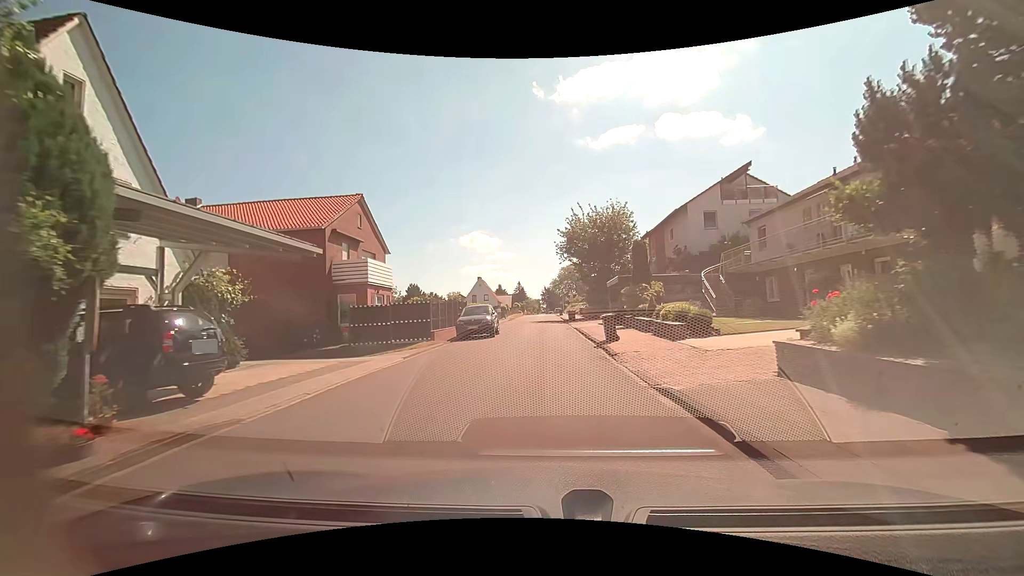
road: residential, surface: asphalt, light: Day
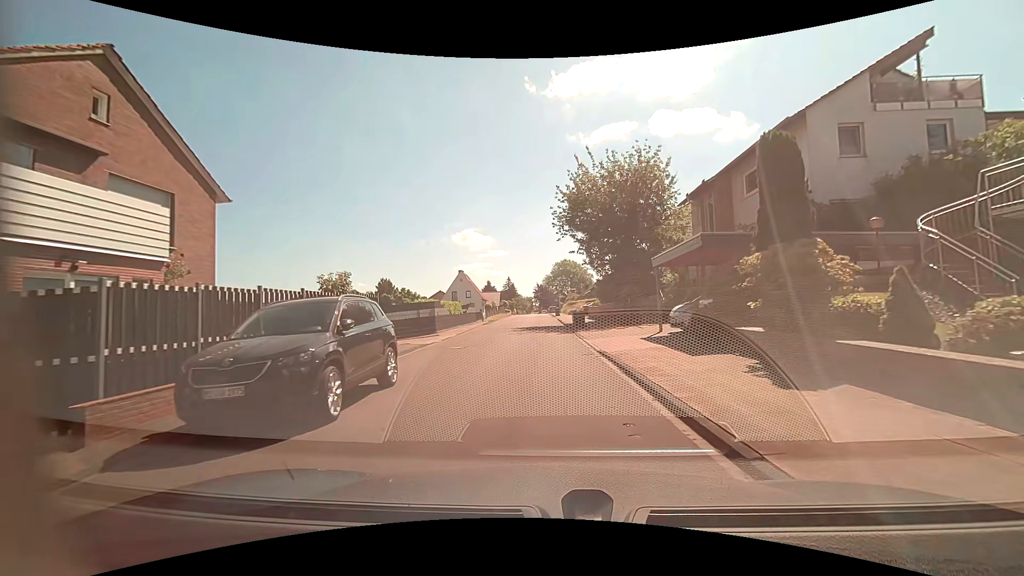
(0.0, +17.5) m; +1°
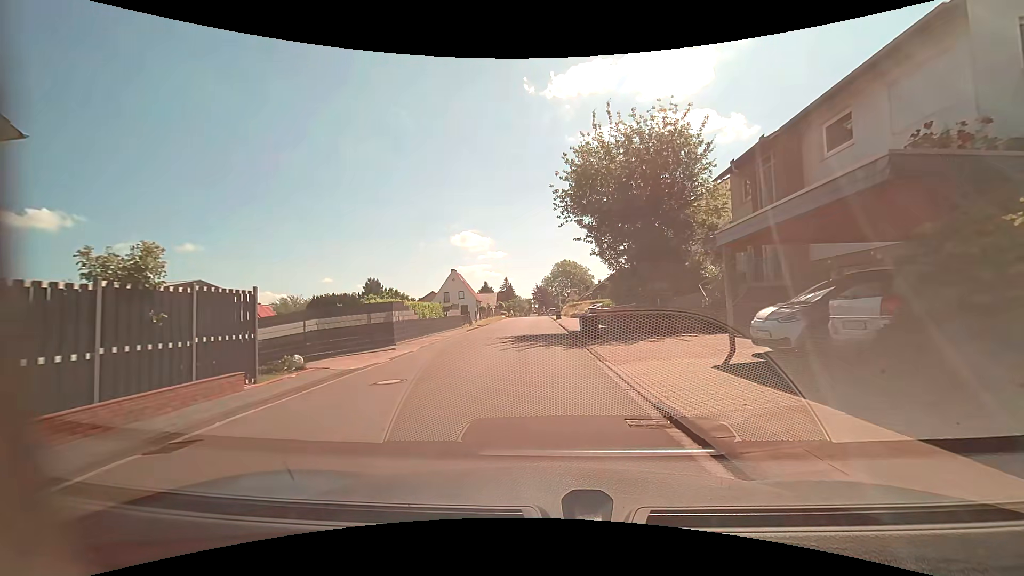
(0.0, +7.4) m; 0°
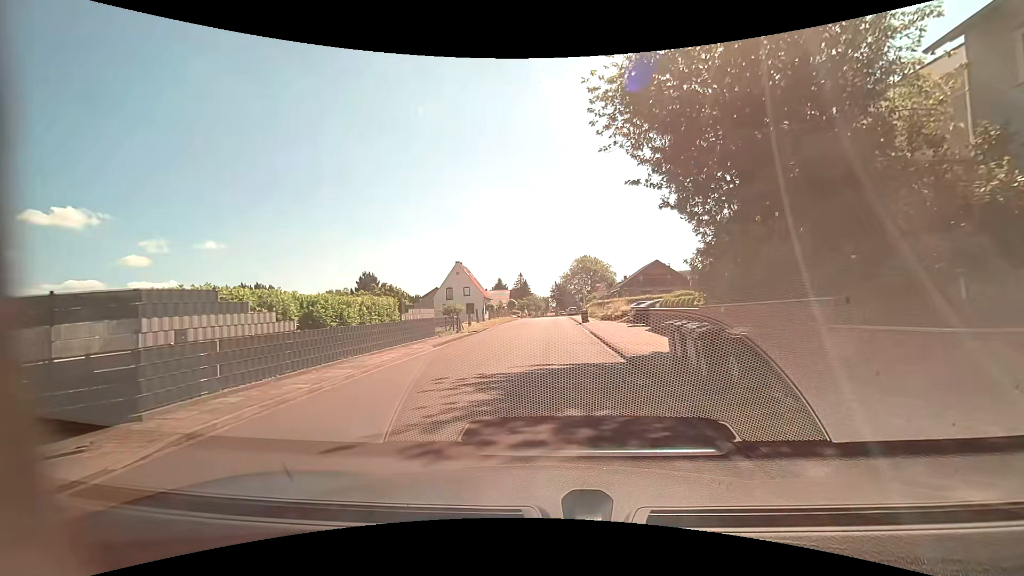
(-0.2, +13.5) m; -2°
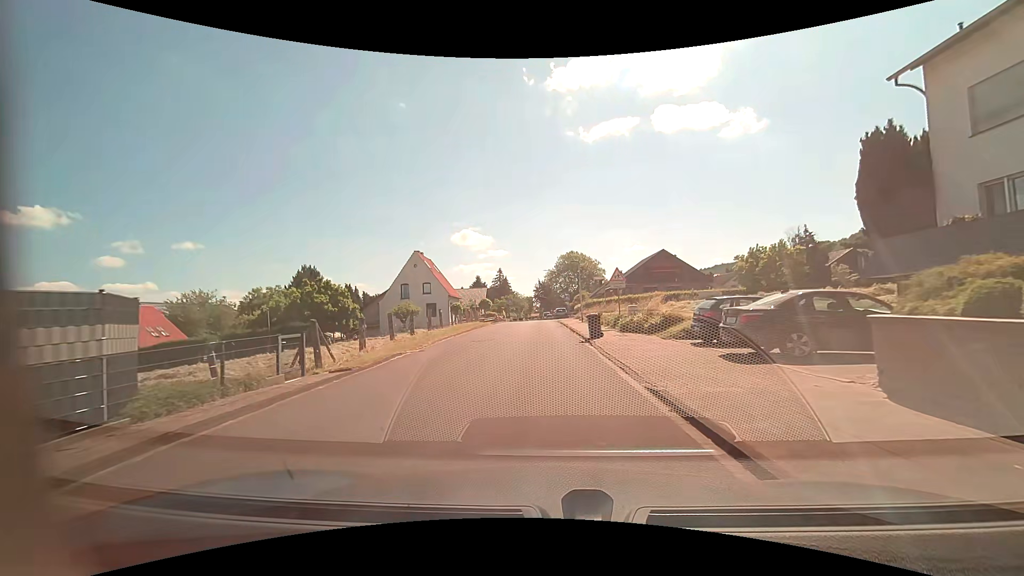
(+0.3, +17.3) m; +1°
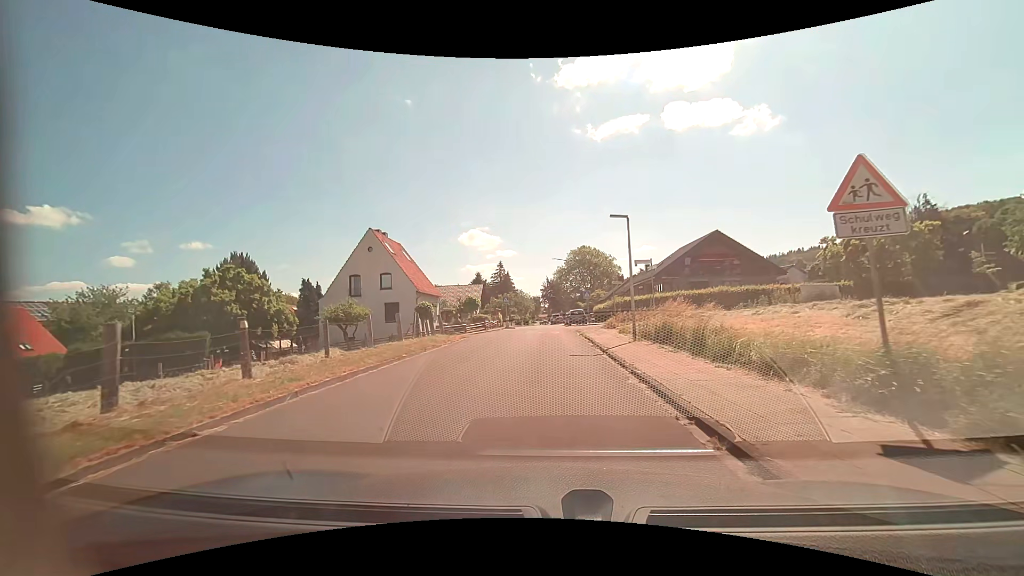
(+0.1, +19.3) m; 0°
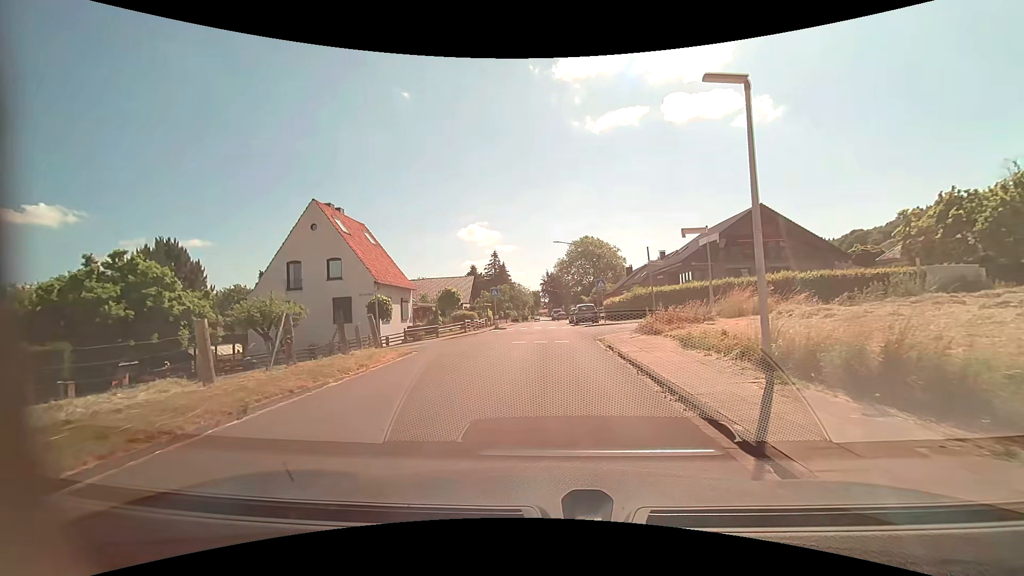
(-0.1, +10.8) m; -1°
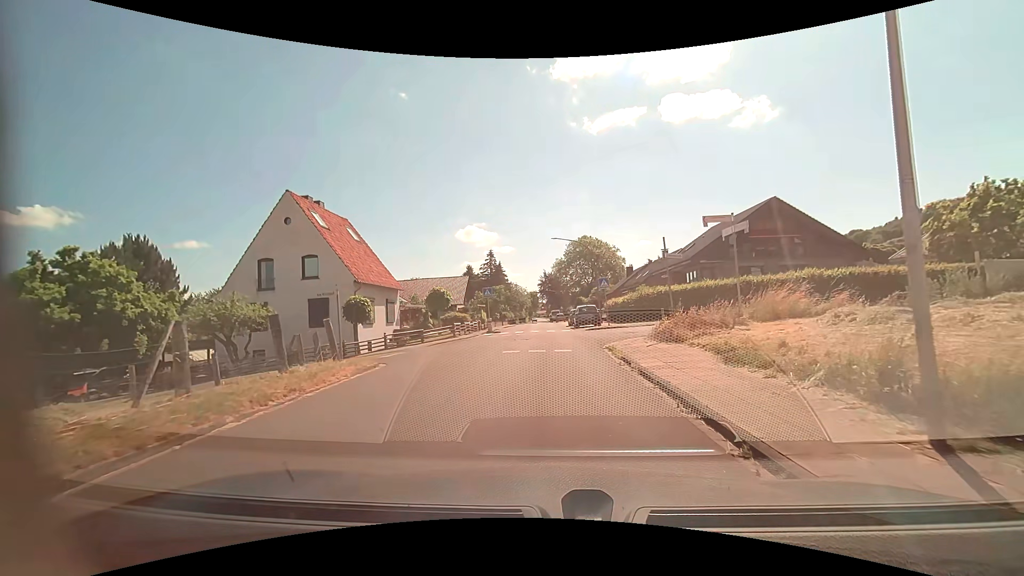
(0.0, +3.1) m; 0°
(0, +10) (0, +20) (0, +30) (0, +40) (0, +50) (0, +60) (0, +70) (0, +80) (-1, +90) (-1, +100) m
